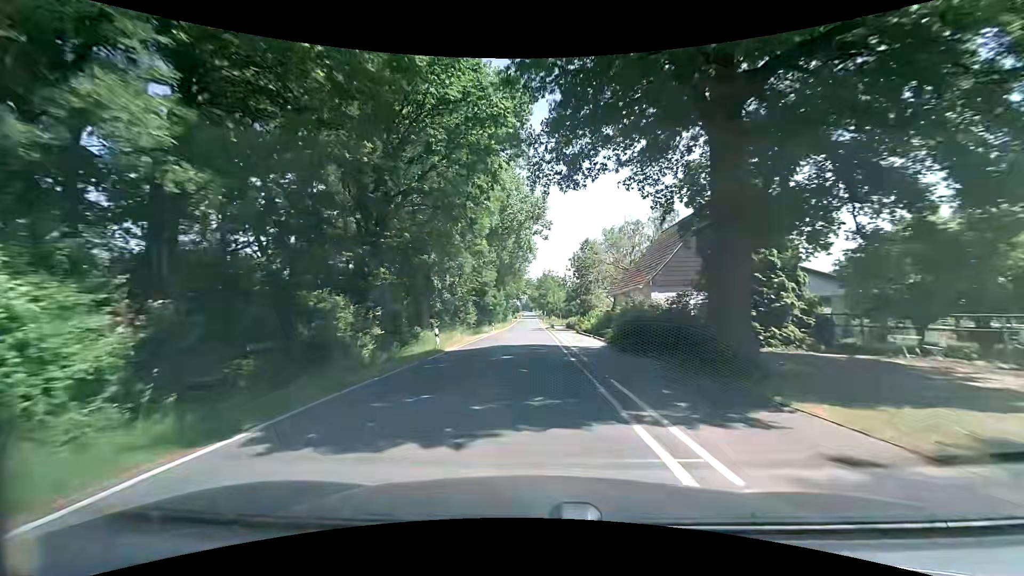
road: tertiary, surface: asphalt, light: Day
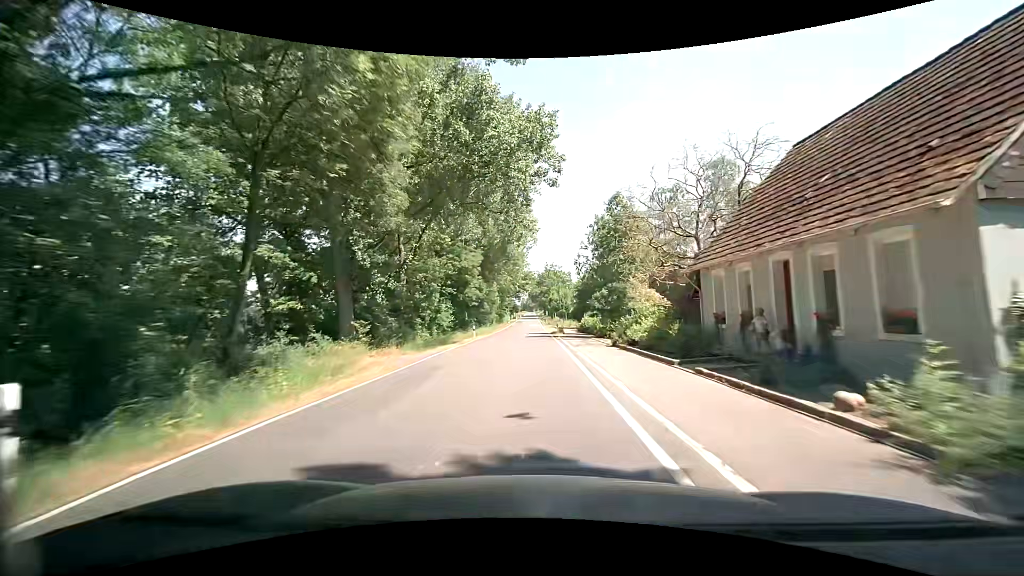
(+0.2, +20.6) m; +1°
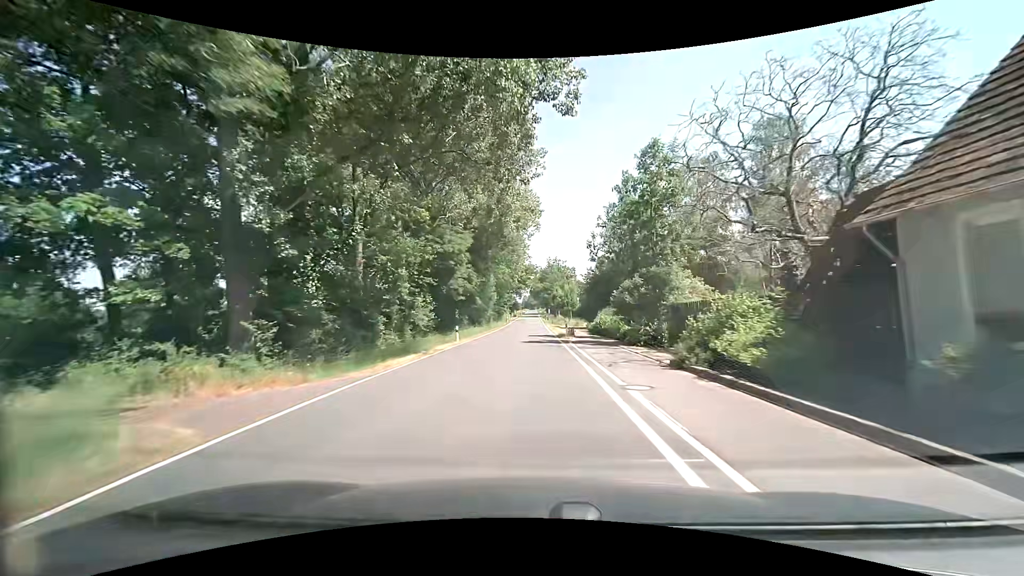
(0.0, +10.4) m; 0°
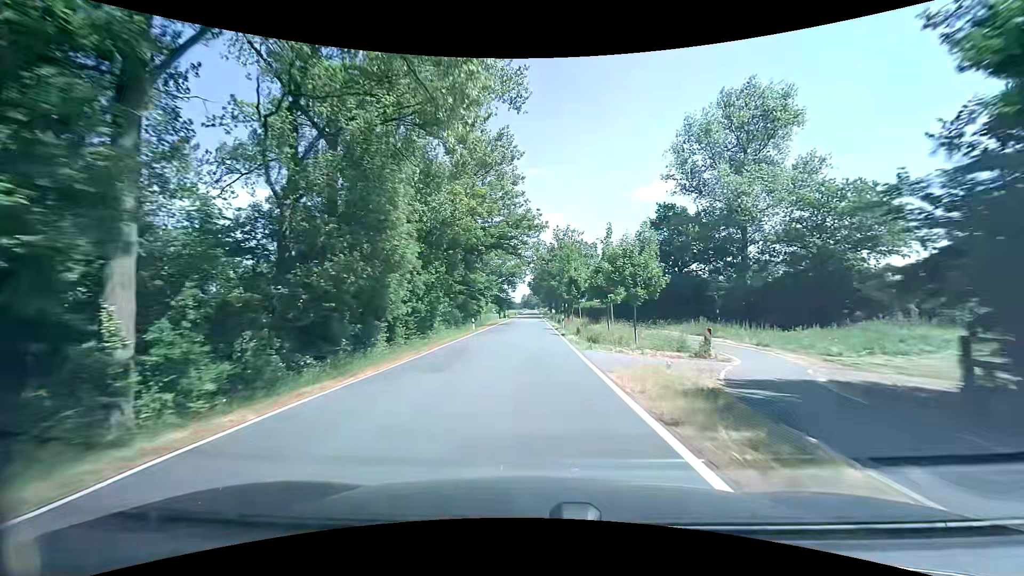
(0.0, +53.2) m; 0°
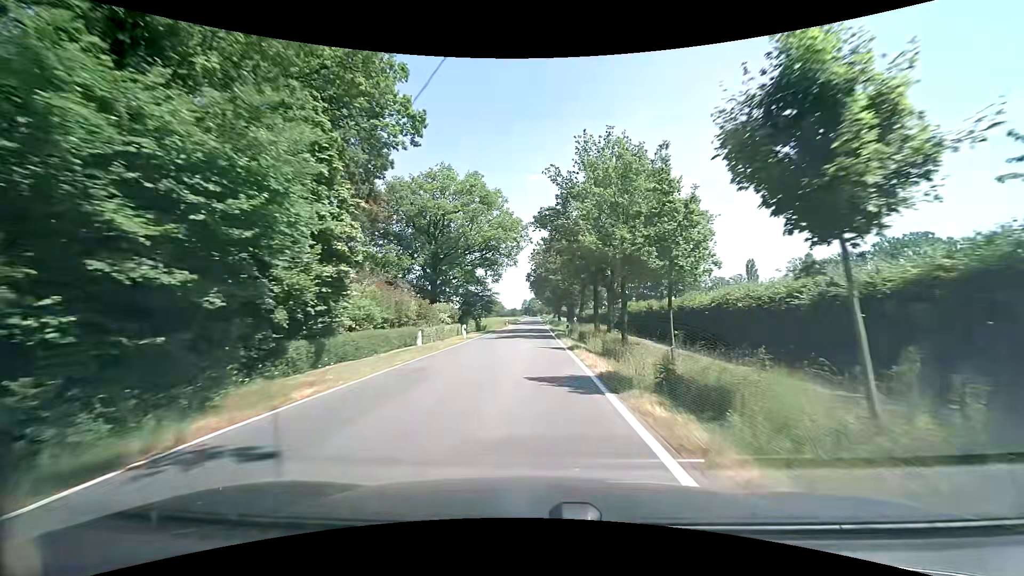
(+0.2, +54.4) m; -1°
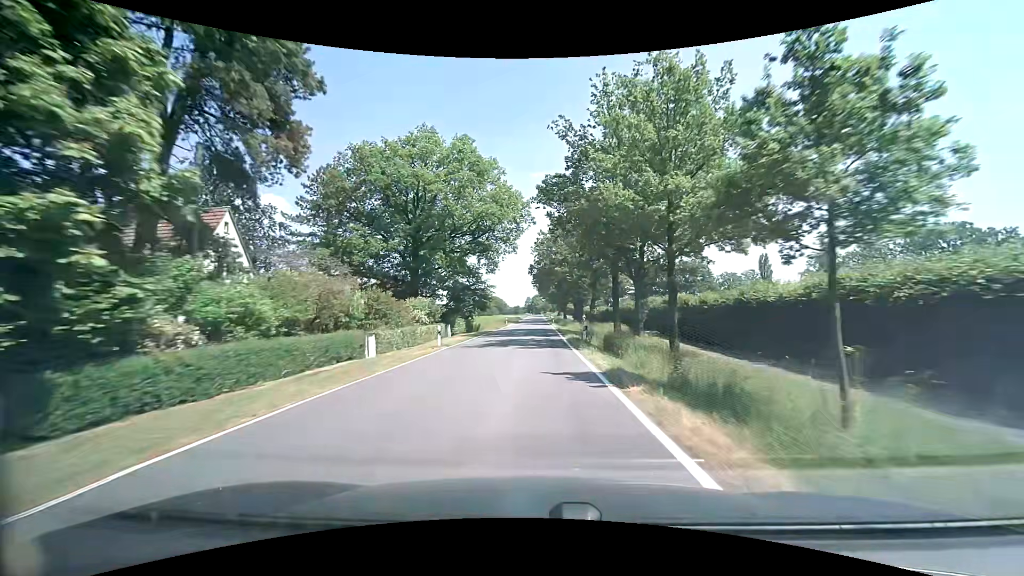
(+0.1, +10.9) m; 0°
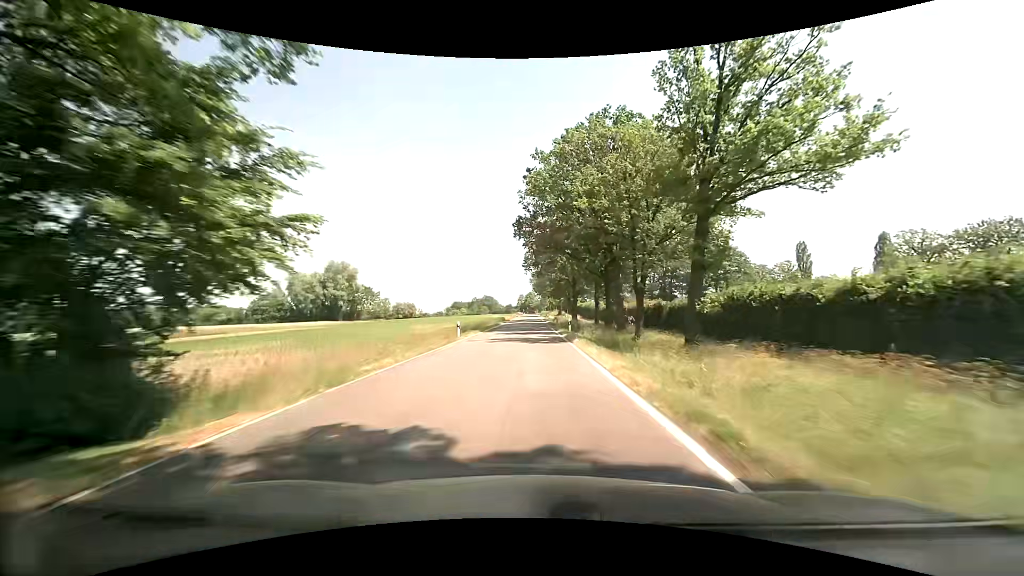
(0.0, +43.8) m; +1°
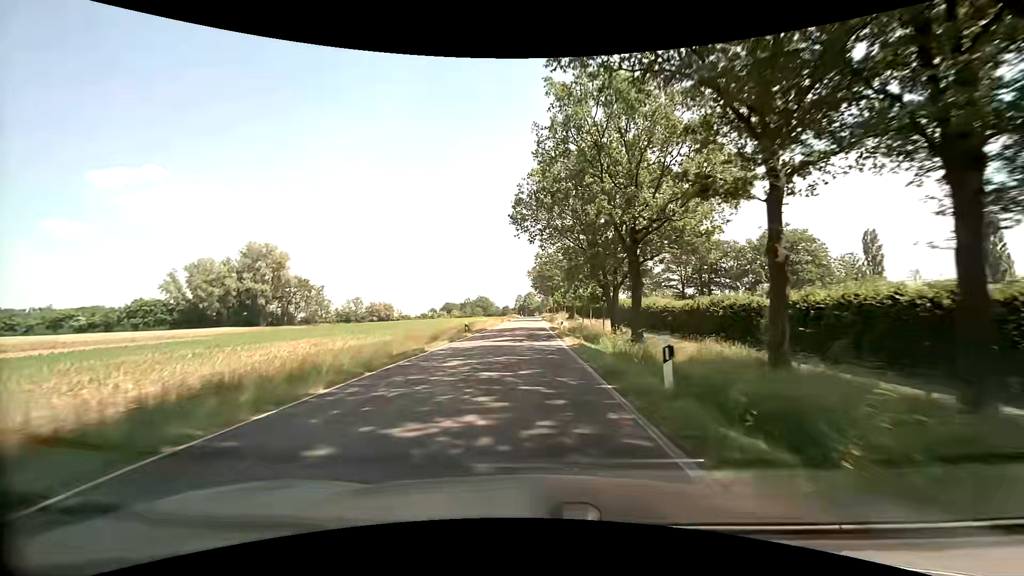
(0.0, +43.8) m; 0°
(0, +10) (0, +20) (0, +30) (-1, +40) (-1, +50) (-1, +60) (-1, +70) (-1, +80) (-1, +90) (-1, +100) m
